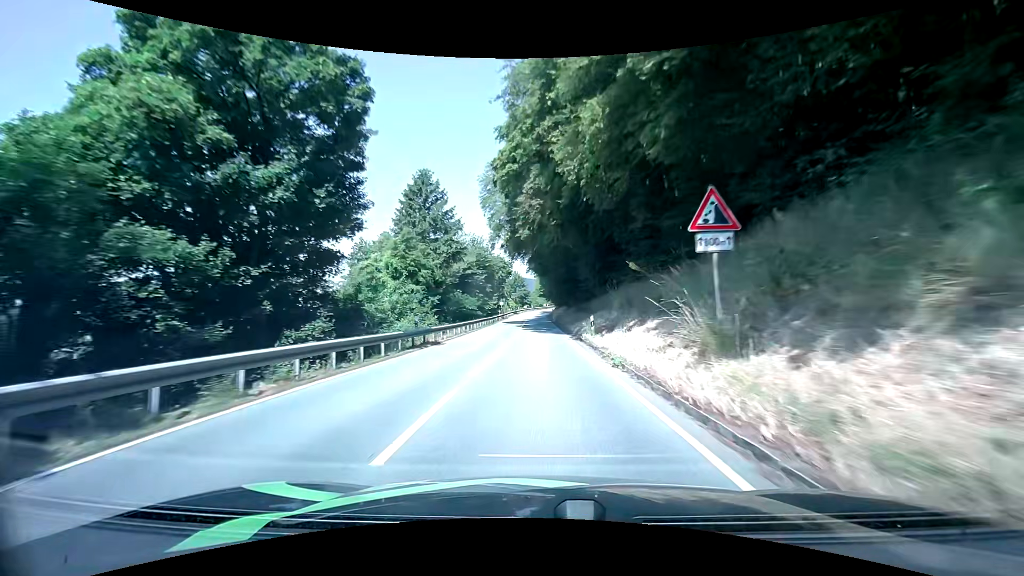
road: secondary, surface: asphalt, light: Day
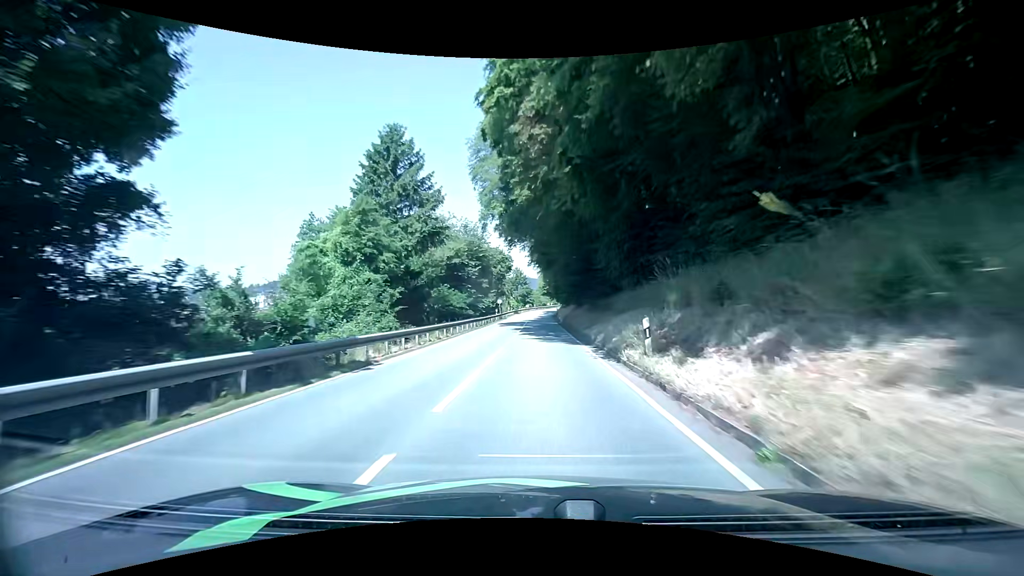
(0.0, +10.2) m; 0°
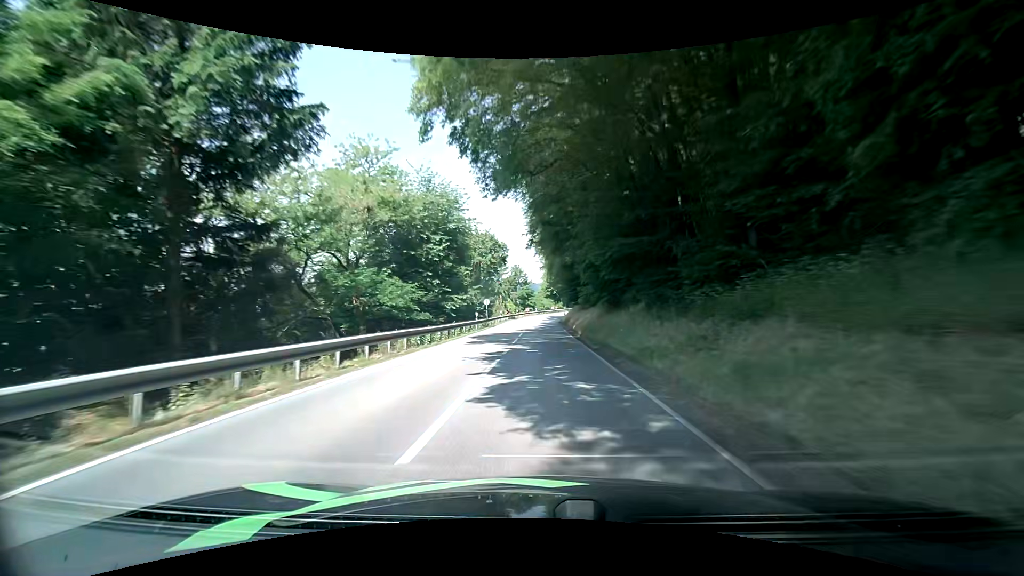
(-0.1, +20.8) m; +1°
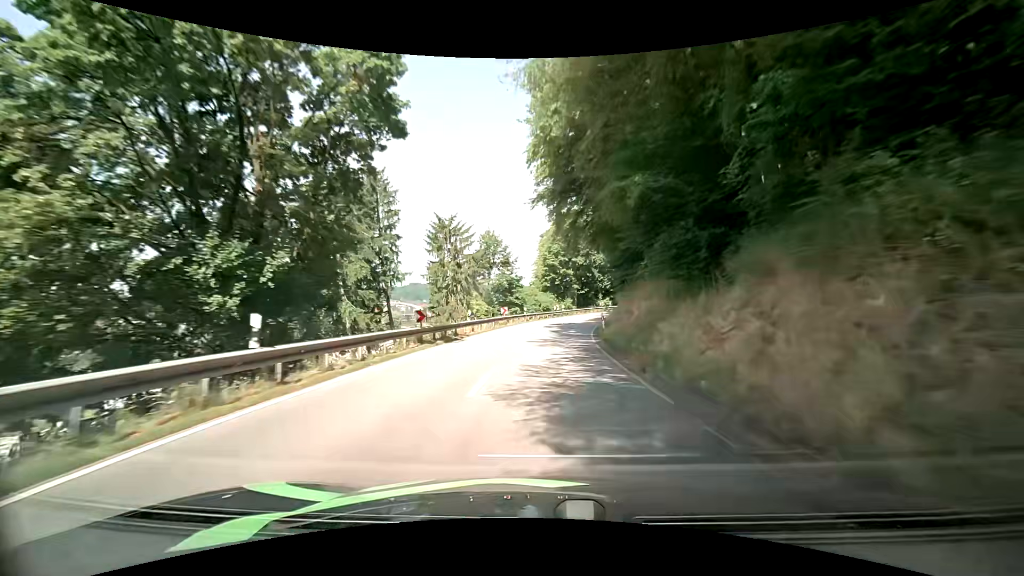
(-0.5, +51.0) m; 0°
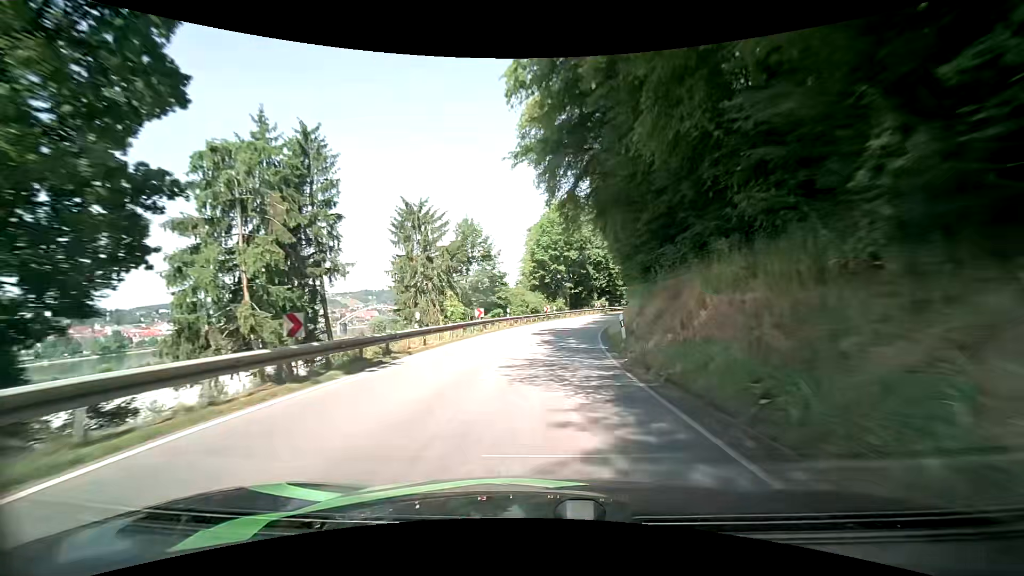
(+0.1, +9.7) m; +1°
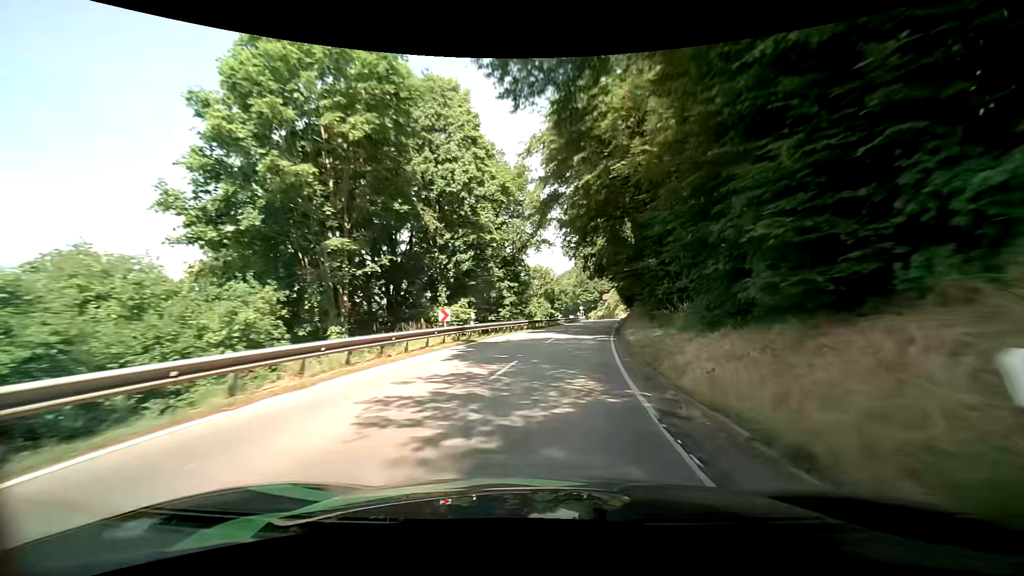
(+5.6, +47.6) m; +16°
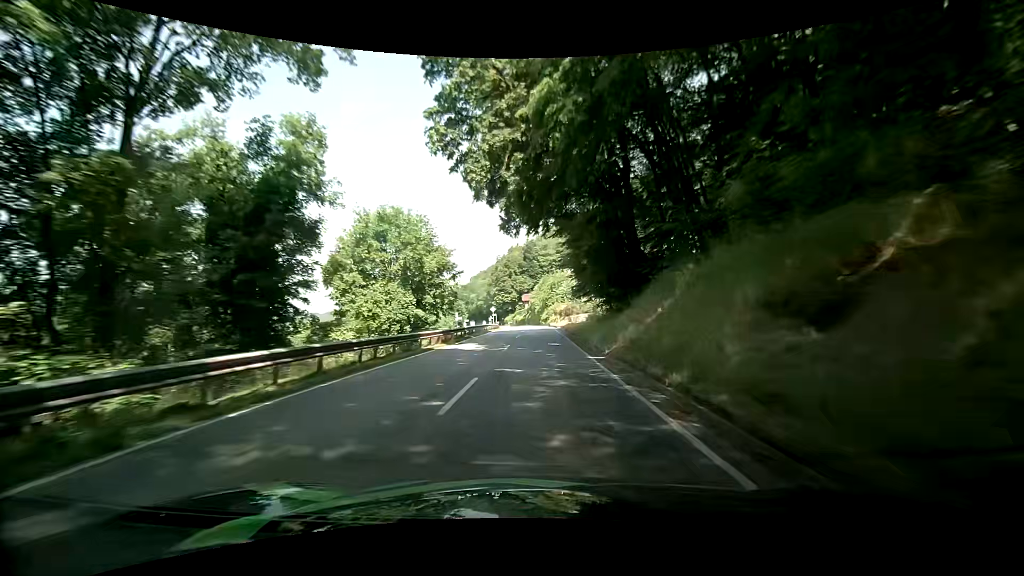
(+3.7, +39.8) m; +8°
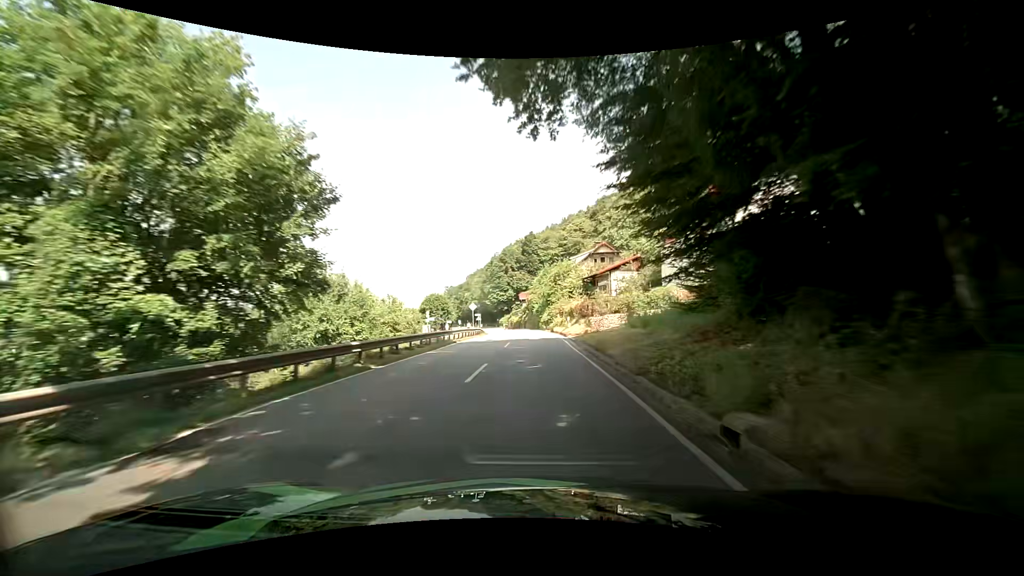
(+0.4, +20.9) m; +1°
(0, +10) (0, +20) (0, +30) (0, +40) (-1, +50) (-1, +60) (-2, +70) (-3, +80) (-4, +90) (-6, +100) m
